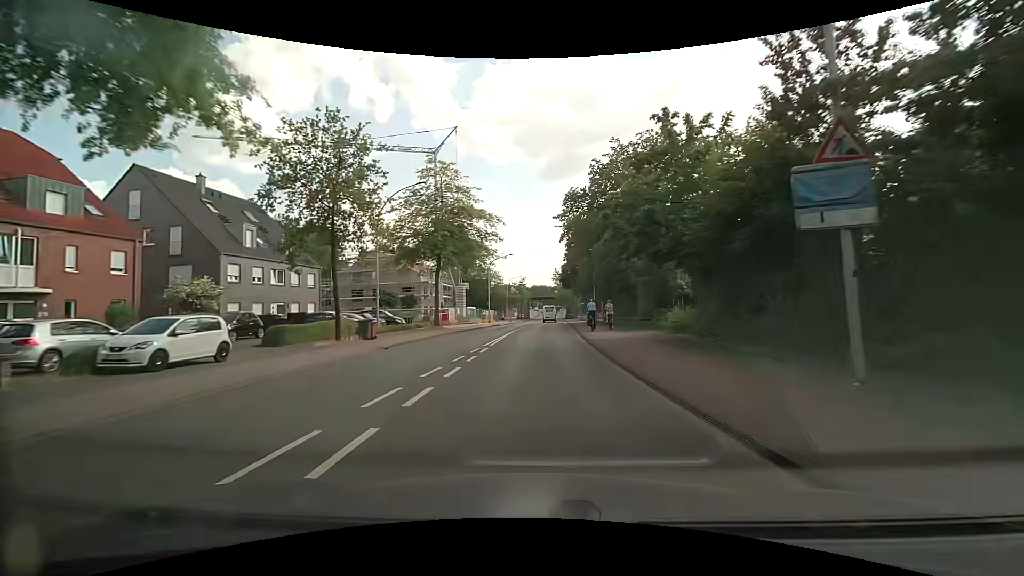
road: secondary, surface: asphalt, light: Day
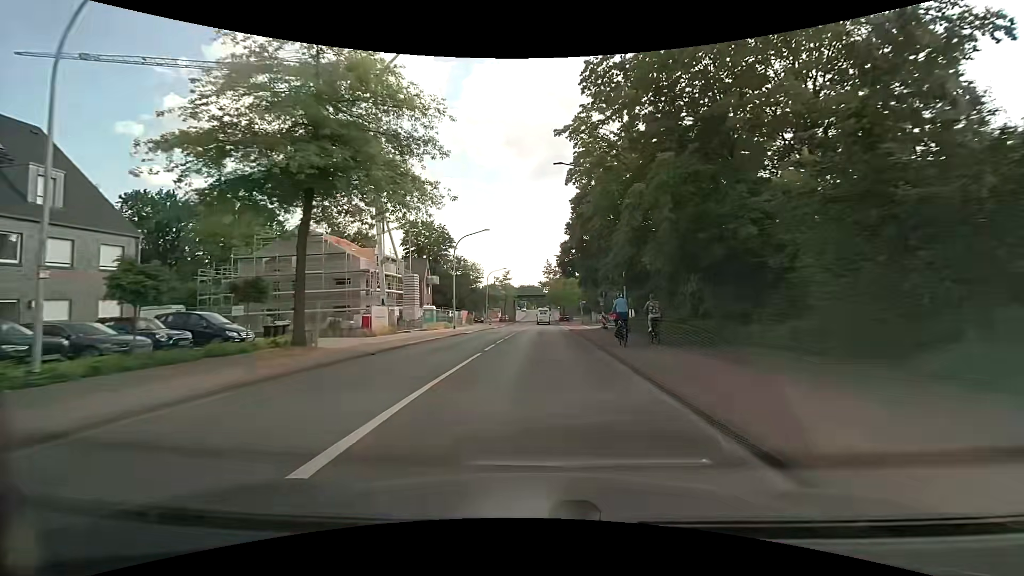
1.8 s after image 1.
(+0.1, +22.1) m; +1°
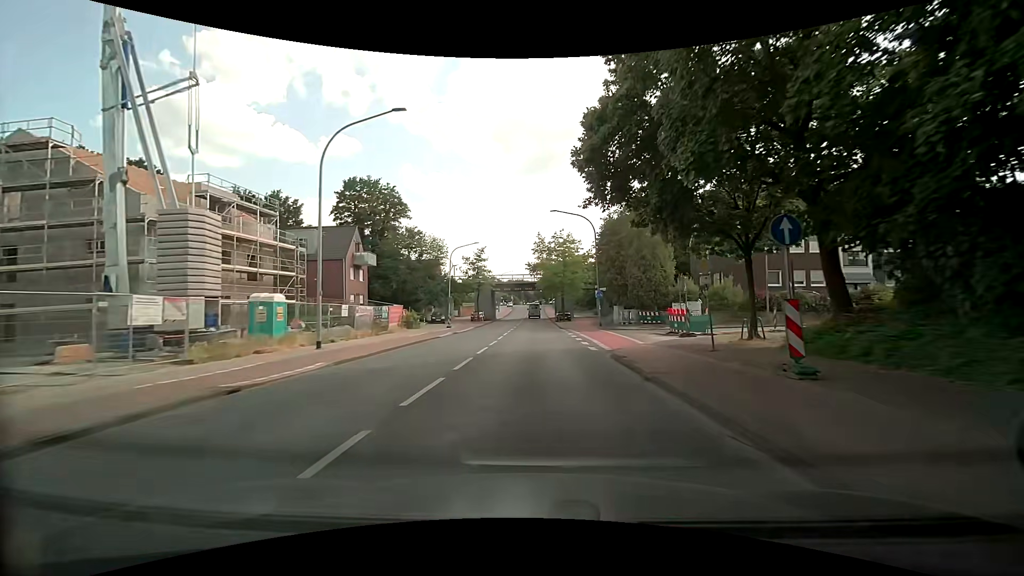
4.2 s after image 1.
(+0.6, +28.7) m; +1°
(0, +10) (0, +20) (0, +30) (0, +40) (0, +50) (0, +60) (+1, +70) (+1, +80) (0, +90) (0, +100) m
